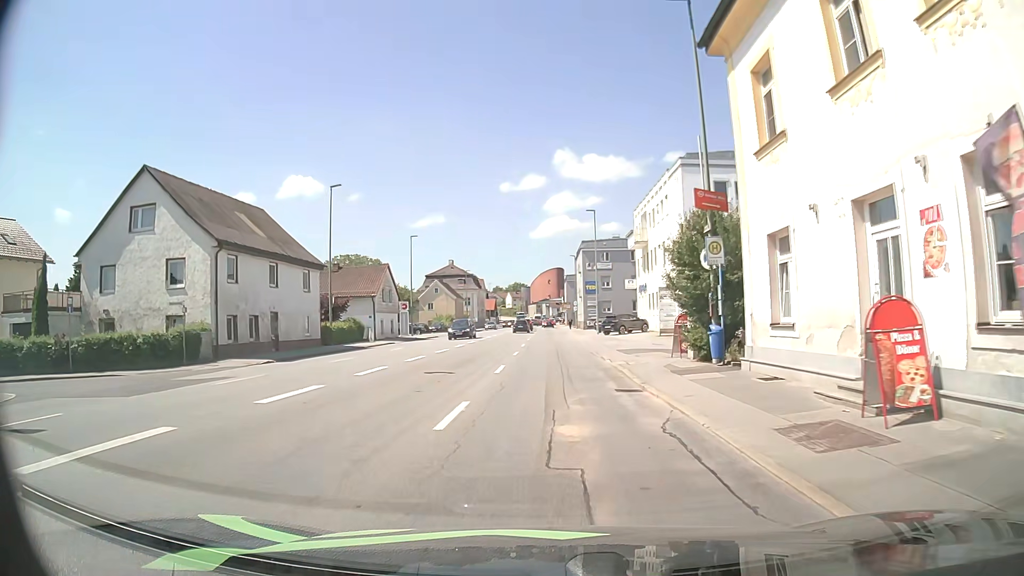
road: tertiary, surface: asphalt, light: Day
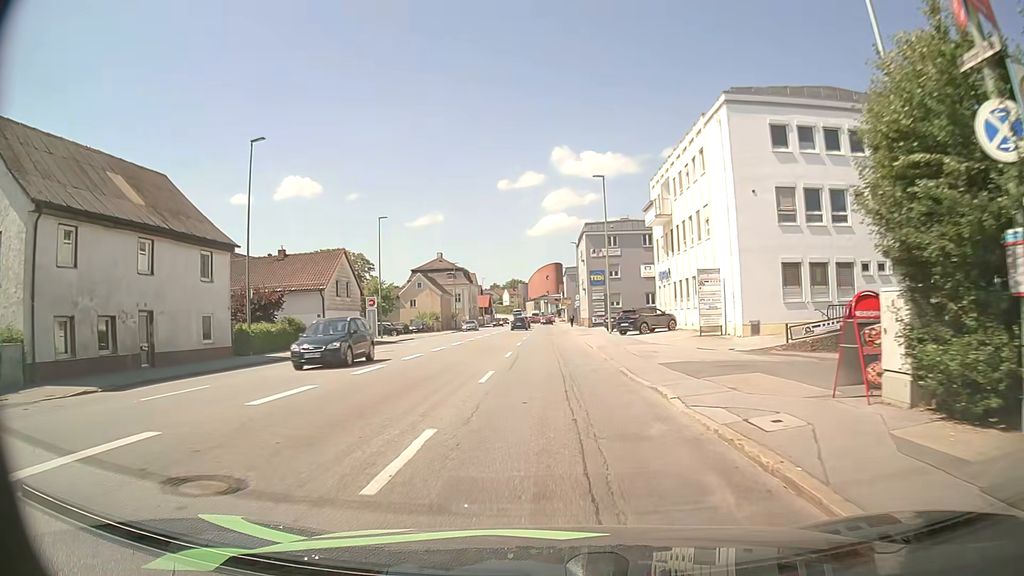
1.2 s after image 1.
(0.0, +12.2) m; 0°
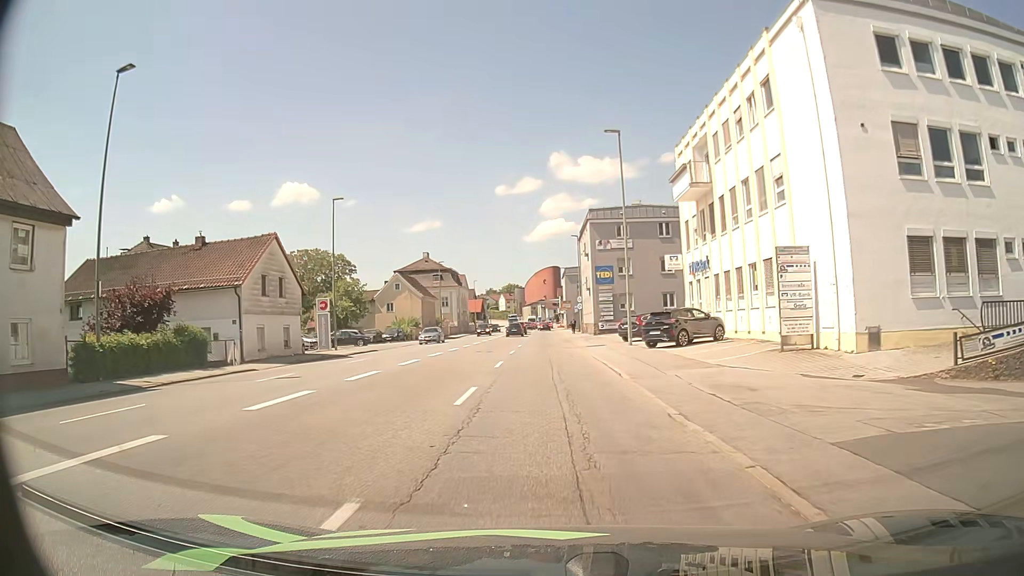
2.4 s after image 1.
(0.0, +11.9) m; 0°
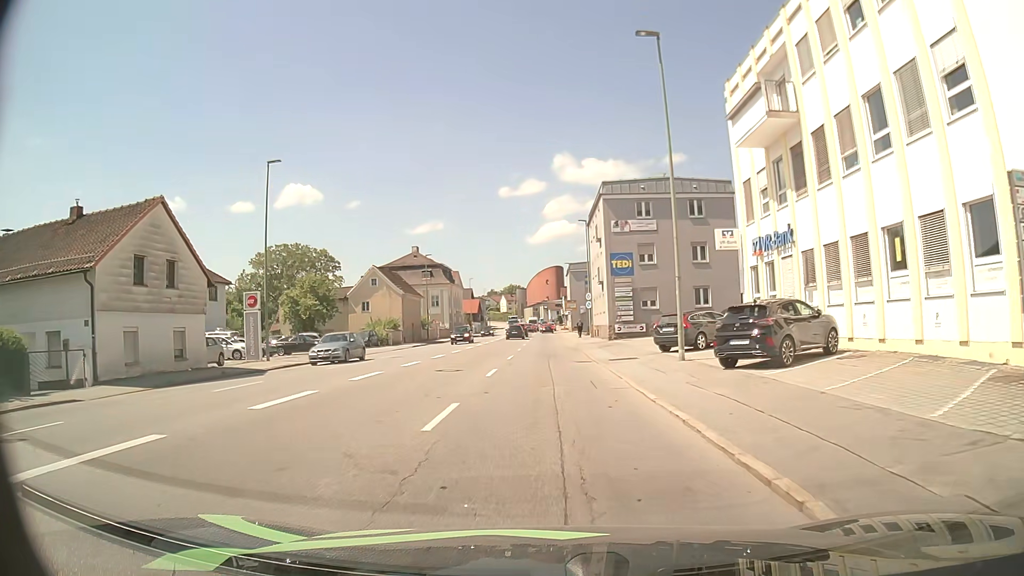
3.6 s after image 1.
(0.0, +11.8) m; 0°
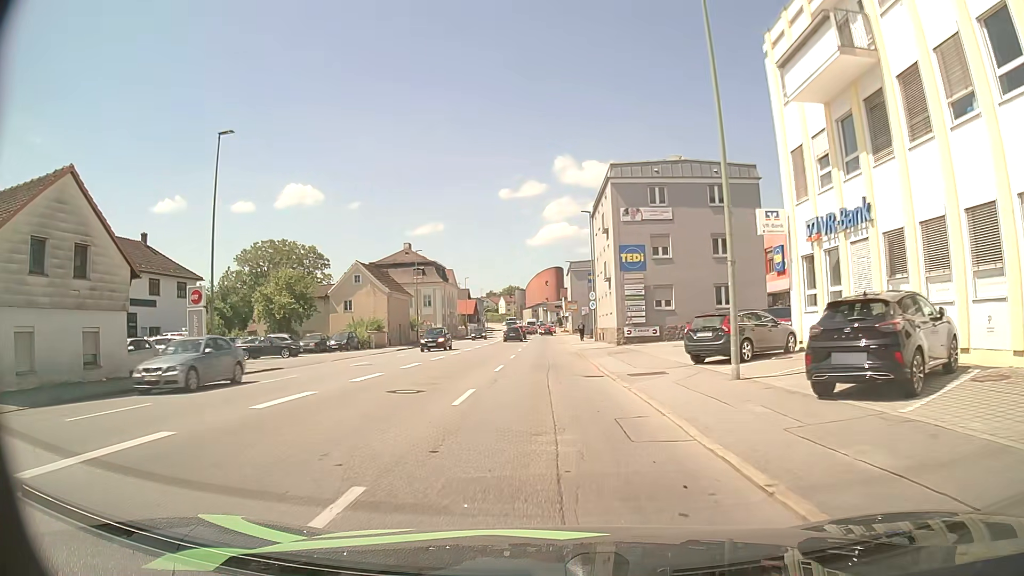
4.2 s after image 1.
(0.0, +5.9) m; 0°
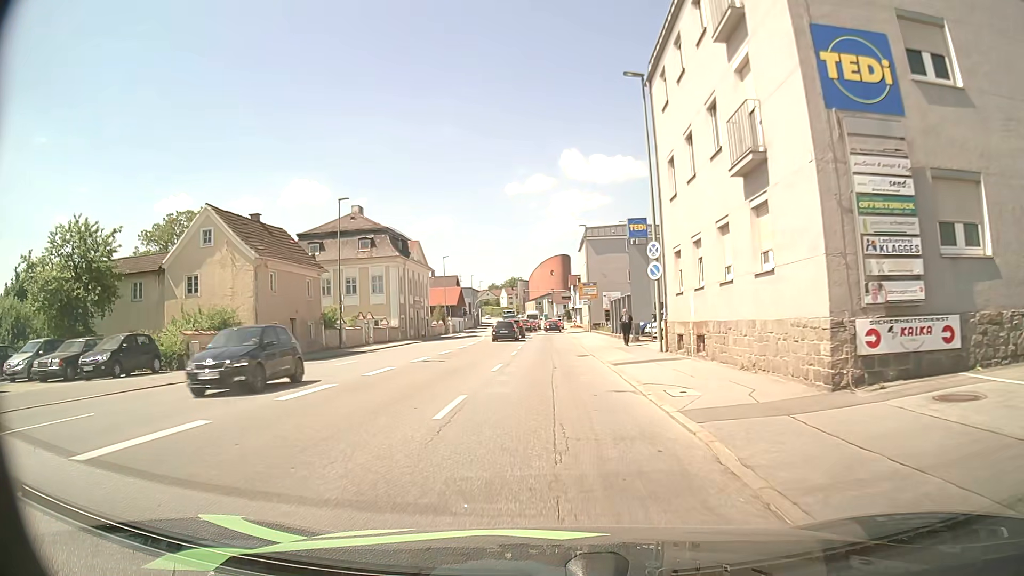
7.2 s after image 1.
(-0.2, +29.3) m; -1°
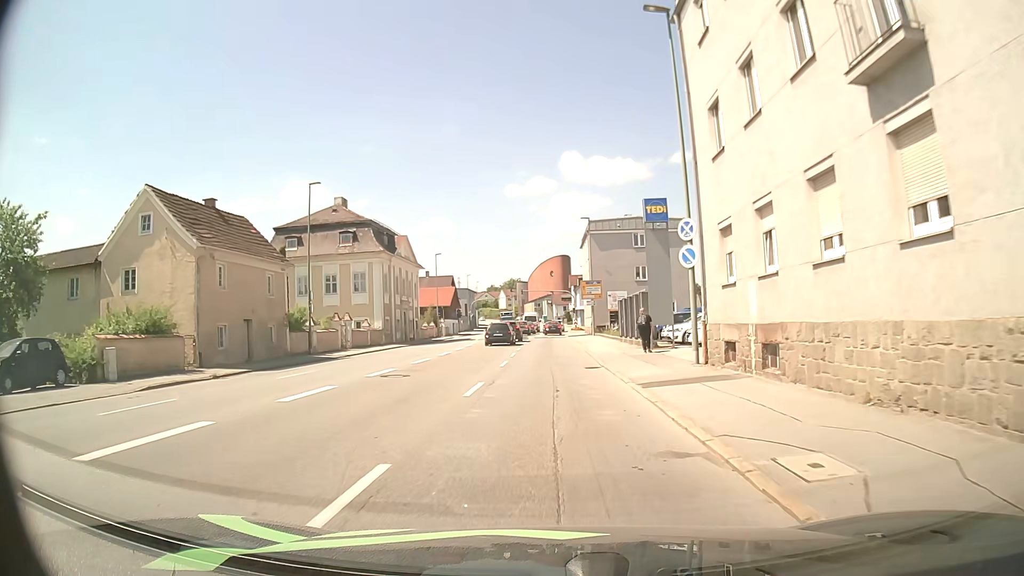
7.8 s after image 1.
(0.0, +5.9) m; 0°
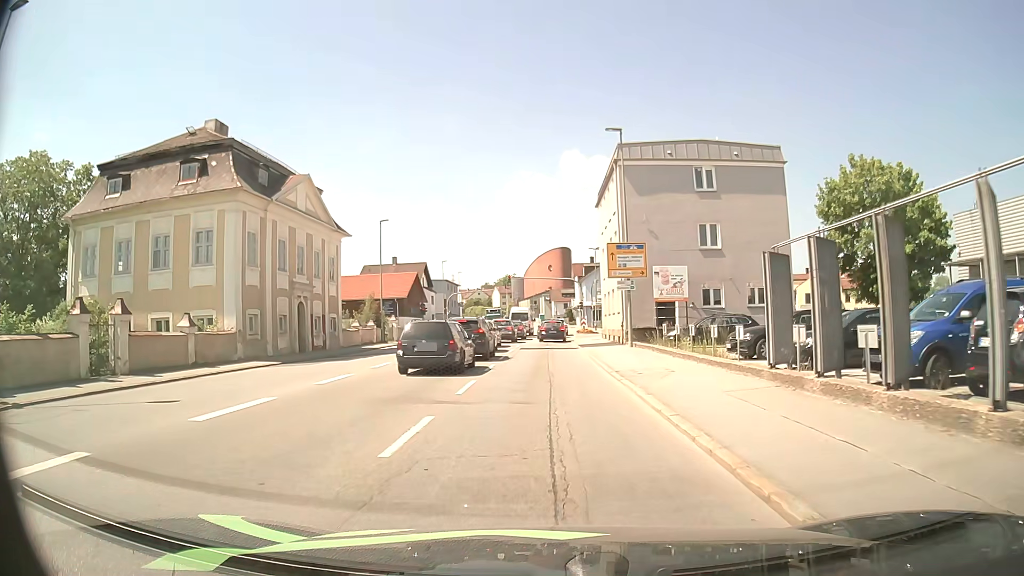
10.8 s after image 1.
(0.0, +26.8) m; -1°
(0, +10) (0, +20) (0, +30) (+1, +40) (+1, +50) (+1, +60) (+2, +70) (+2, +80) (+2, +90) (+2, +100) m
